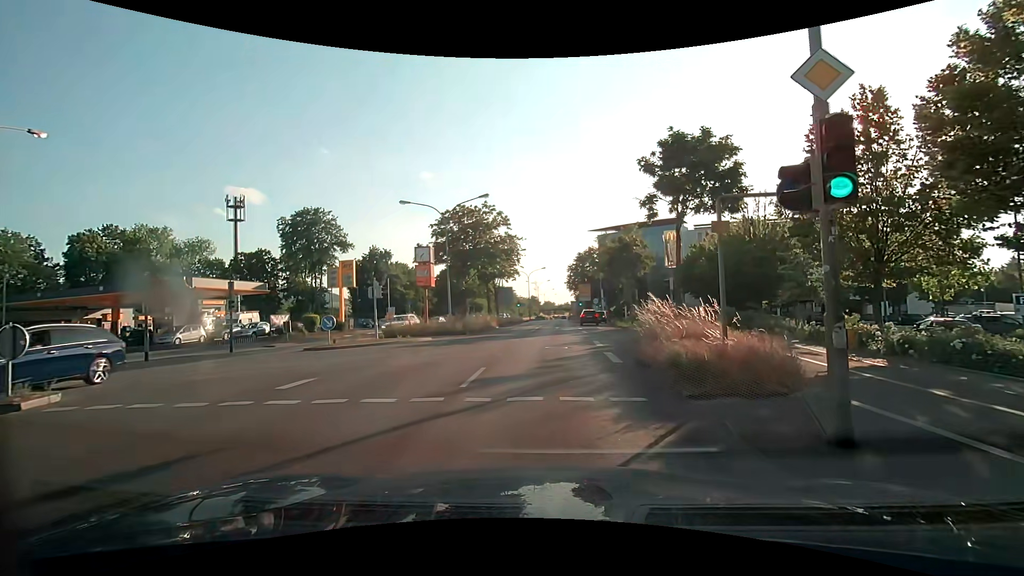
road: primary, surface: asphalt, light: Day
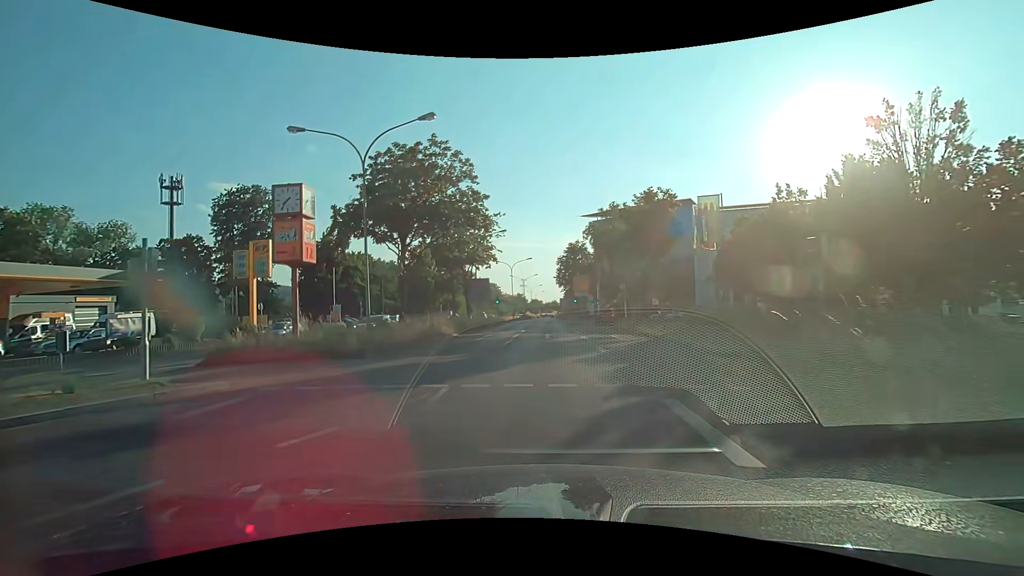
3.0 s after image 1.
(+0.1, +15.3) m; +2°
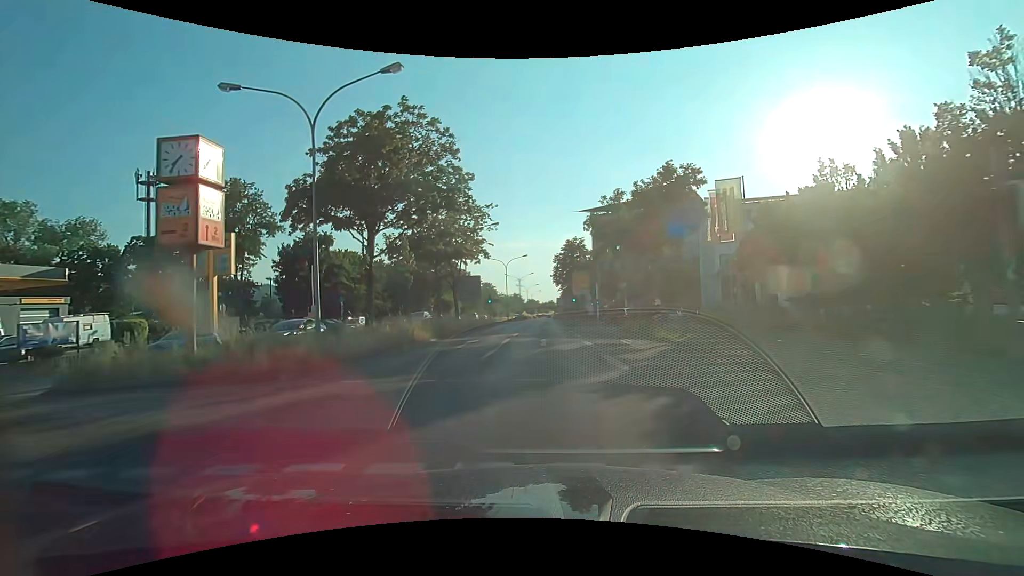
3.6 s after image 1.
(0.0, +4.5) m; 0°
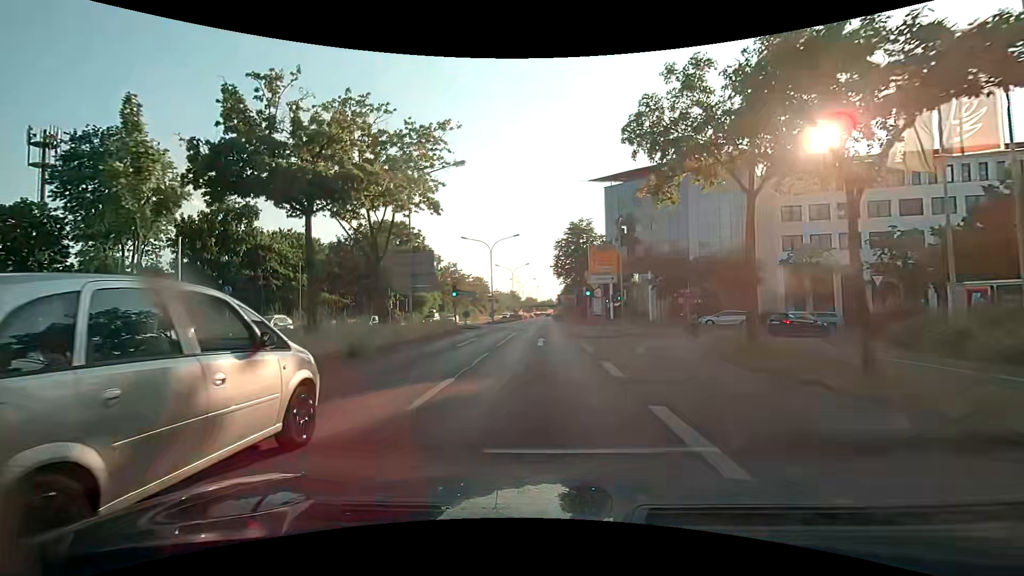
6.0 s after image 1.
(+0.3, +19.4) m; 0°
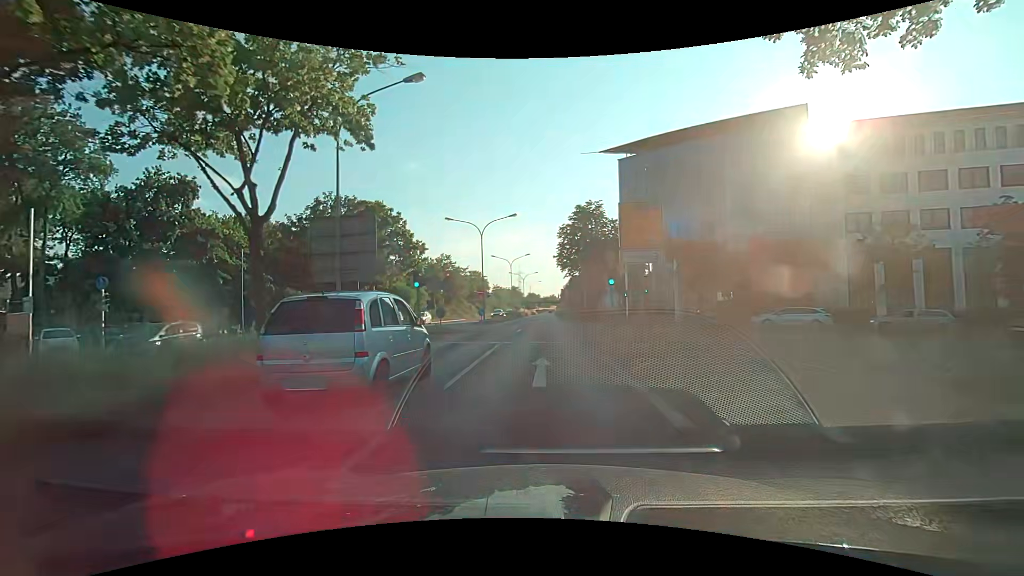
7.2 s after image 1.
(0.0, +10.4) m; 0°
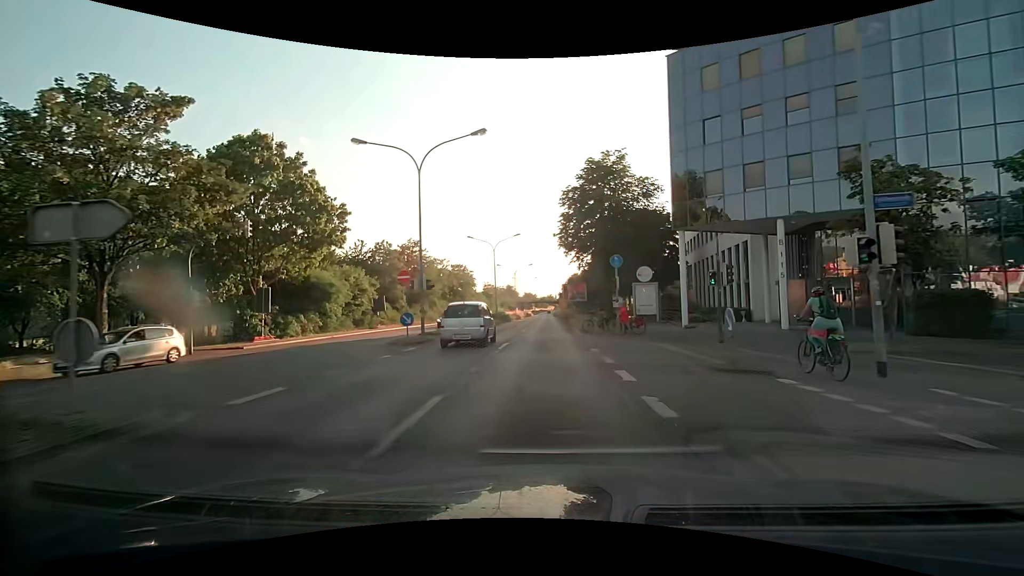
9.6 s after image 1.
(+0.1, +22.4) m; 0°
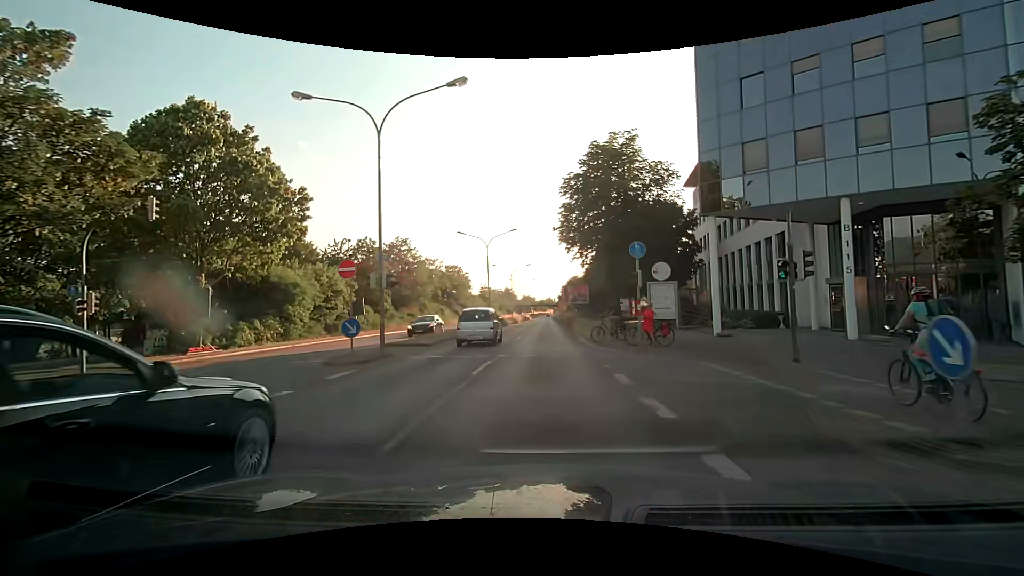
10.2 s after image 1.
(+0.1, +5.8) m; +1°
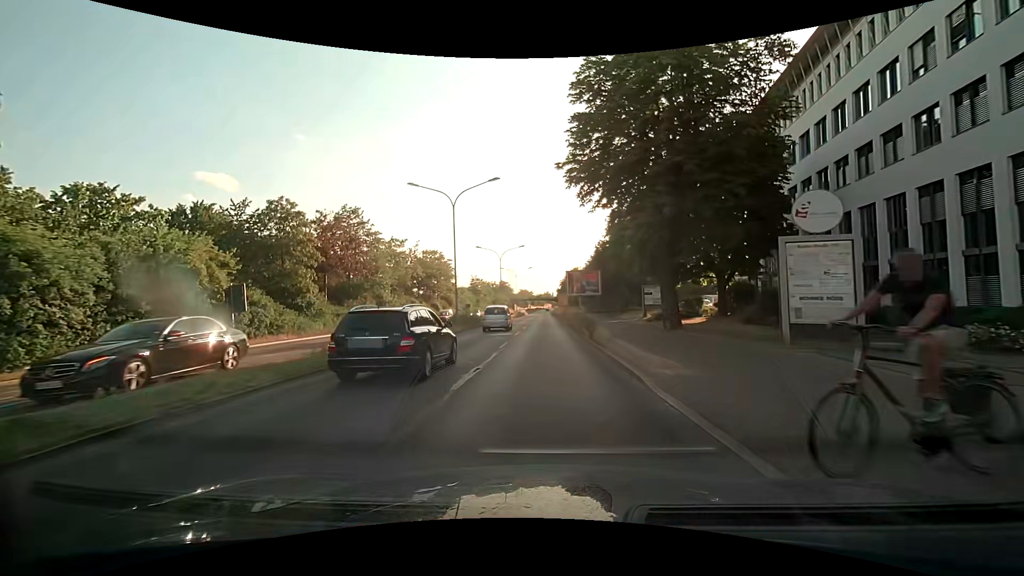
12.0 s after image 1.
(0.0, +18.6) m; 0°
